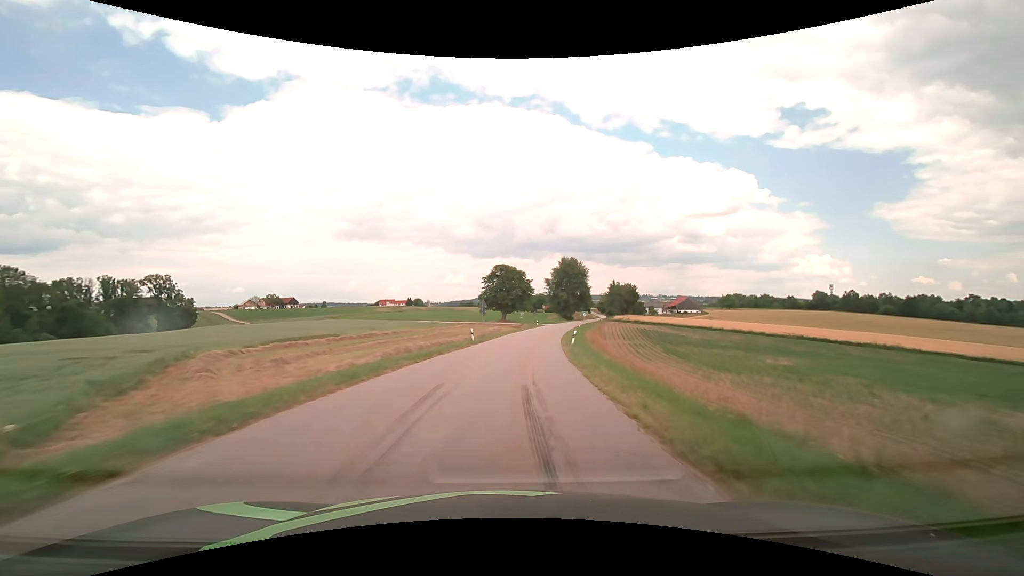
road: tertiary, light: Day
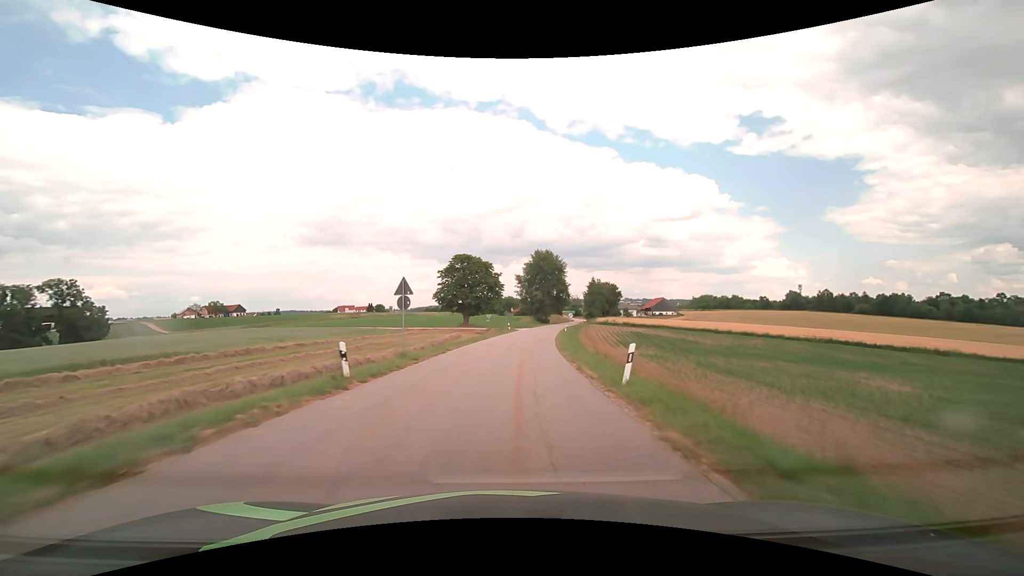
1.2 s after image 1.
(+0.8, +21.7) m; +4°
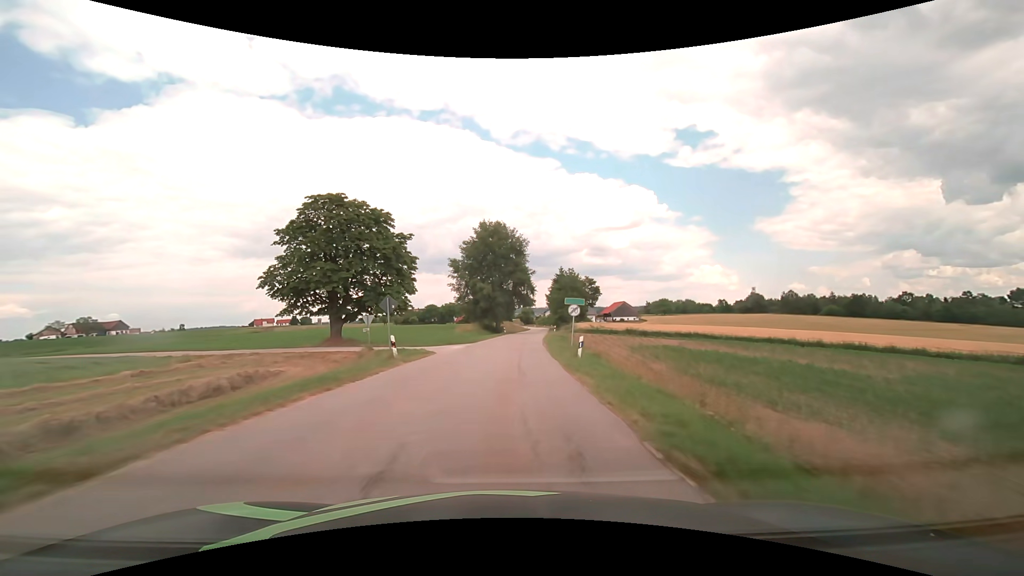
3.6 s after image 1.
(+2.3, +42.9) m; +6°
